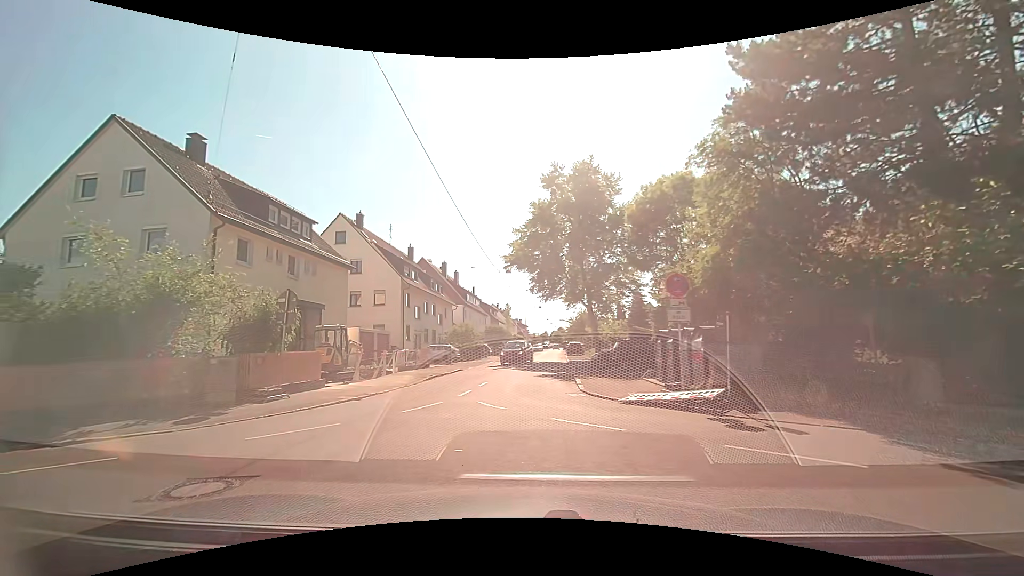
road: residential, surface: asphalt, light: Day
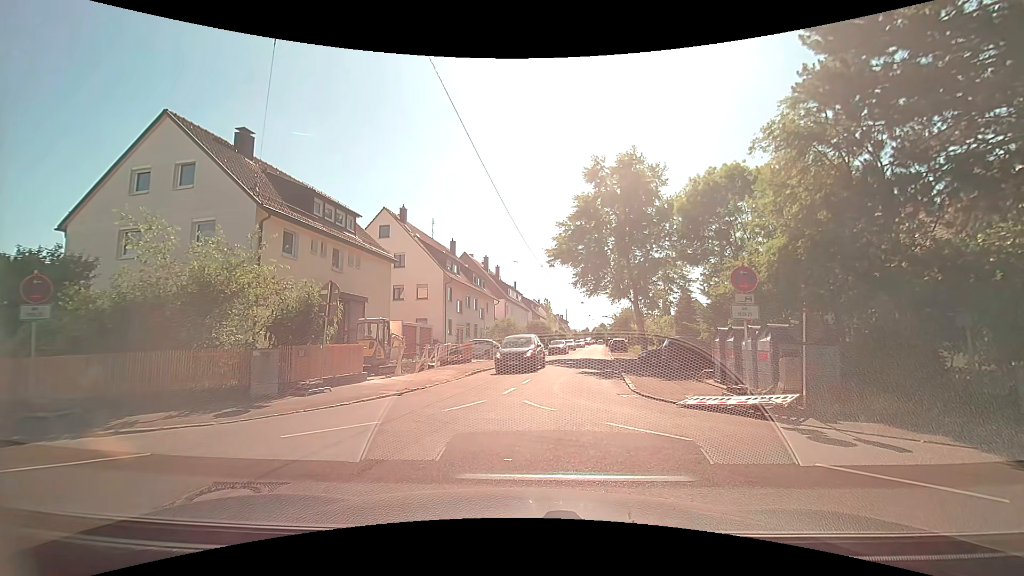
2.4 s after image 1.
(0.0, +0.7) m; -4°
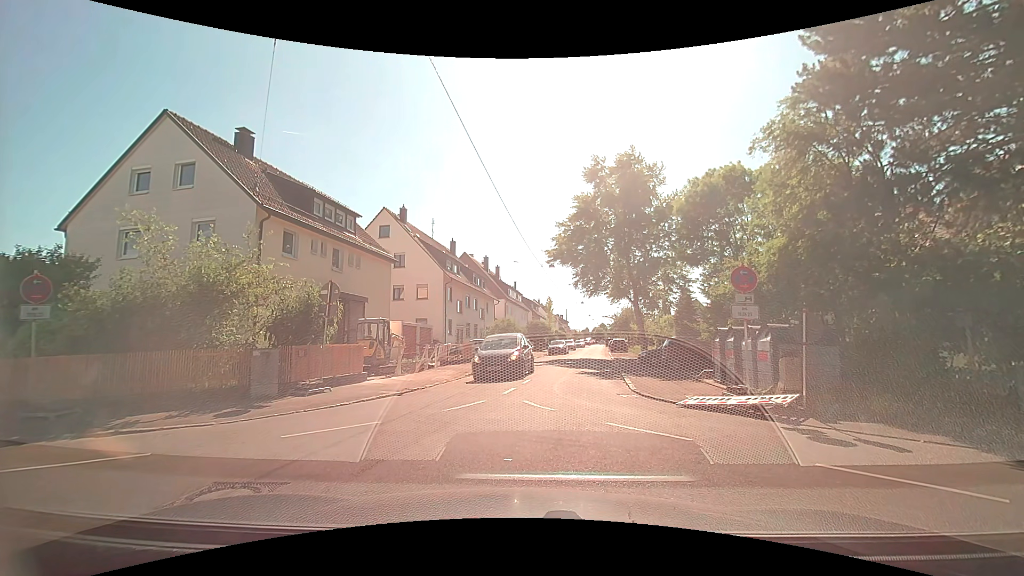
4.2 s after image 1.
(0.0, 0.0) m; 0°
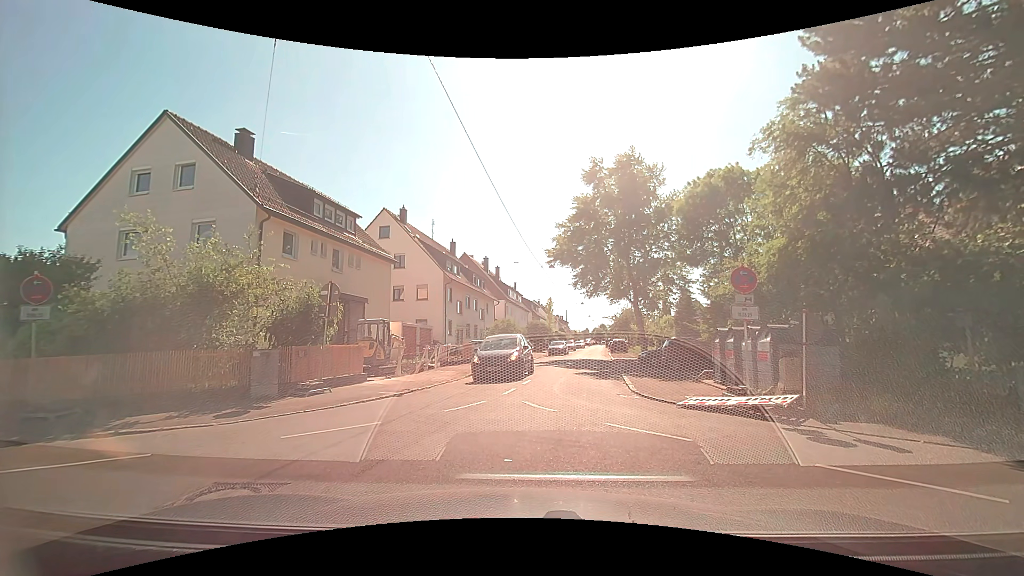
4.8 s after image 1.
(0.0, 0.0) m; 0°
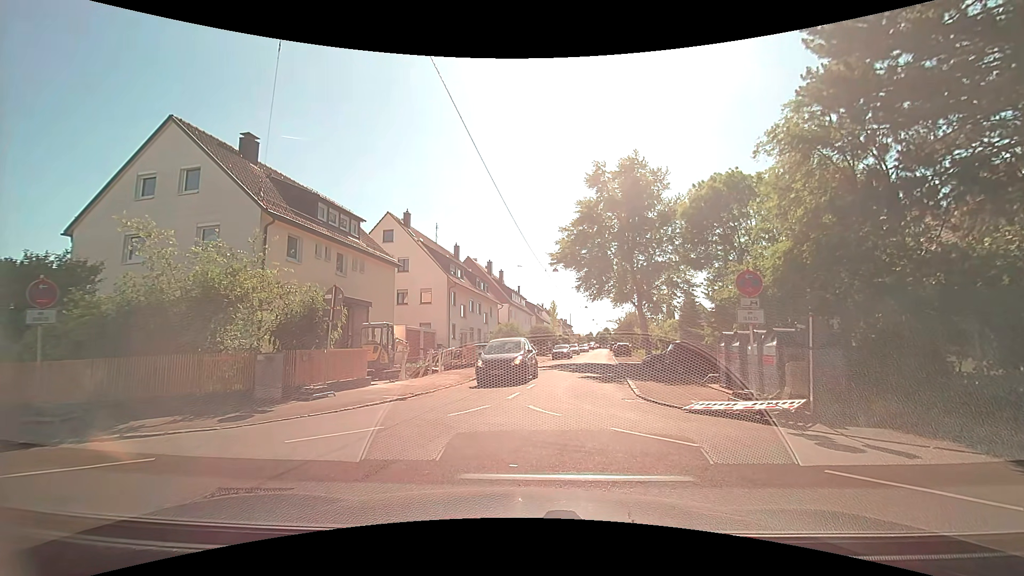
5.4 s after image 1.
(0.0, 0.0) m; 0°
